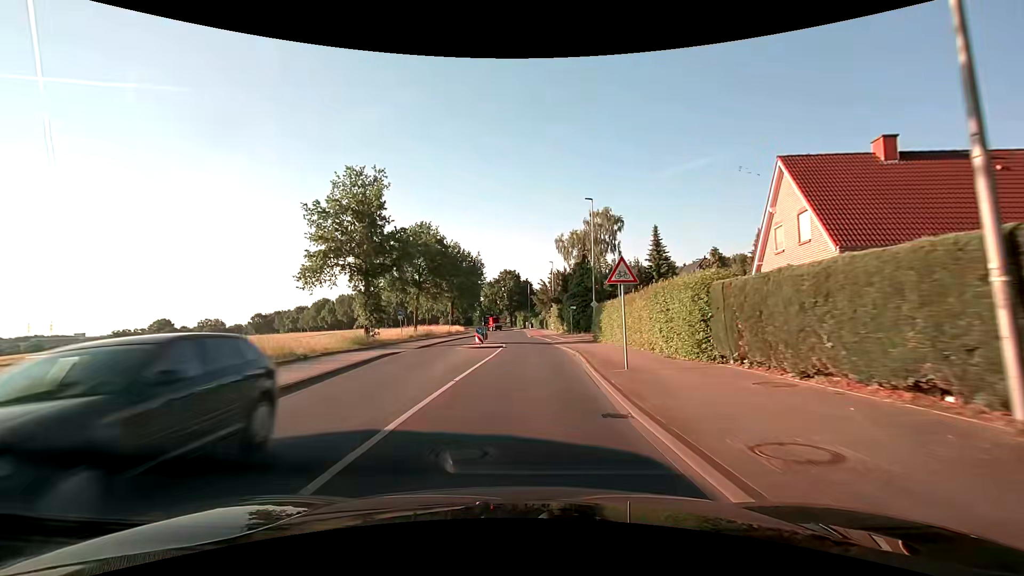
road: secondary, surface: asphalt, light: Day
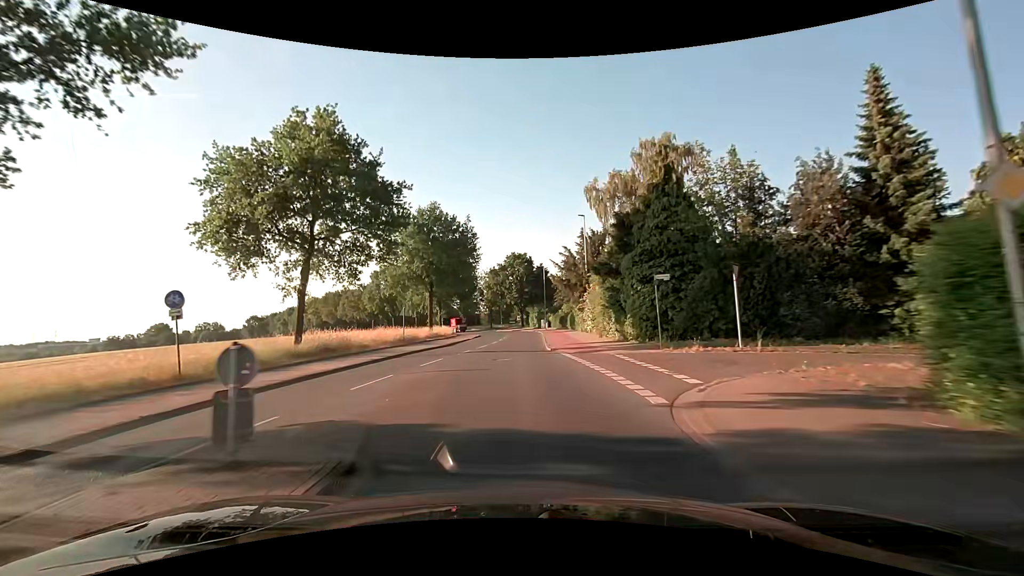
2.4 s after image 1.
(+0.2, +31.0) m; -2°
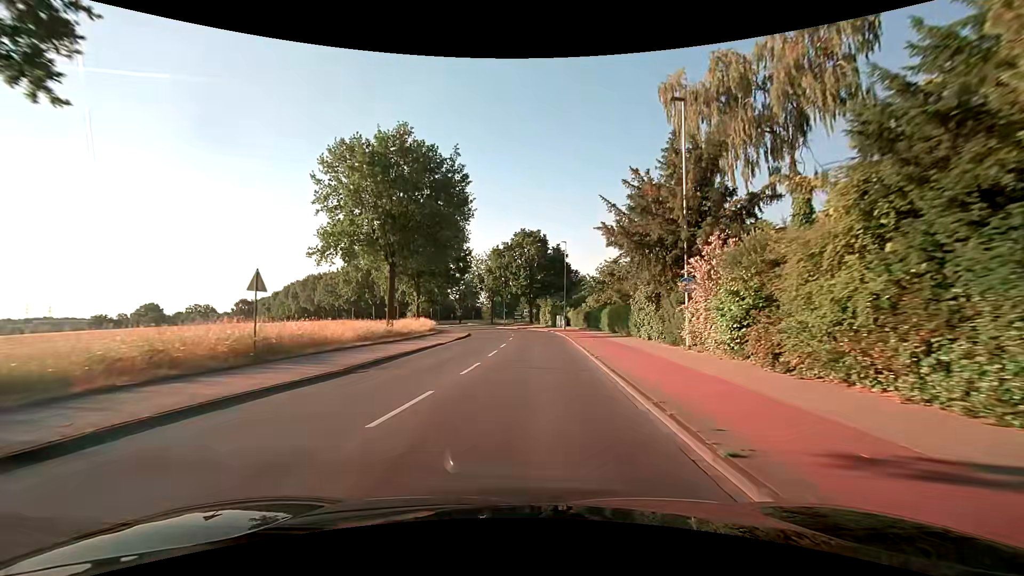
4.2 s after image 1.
(-0.6, +23.2) m; -1°
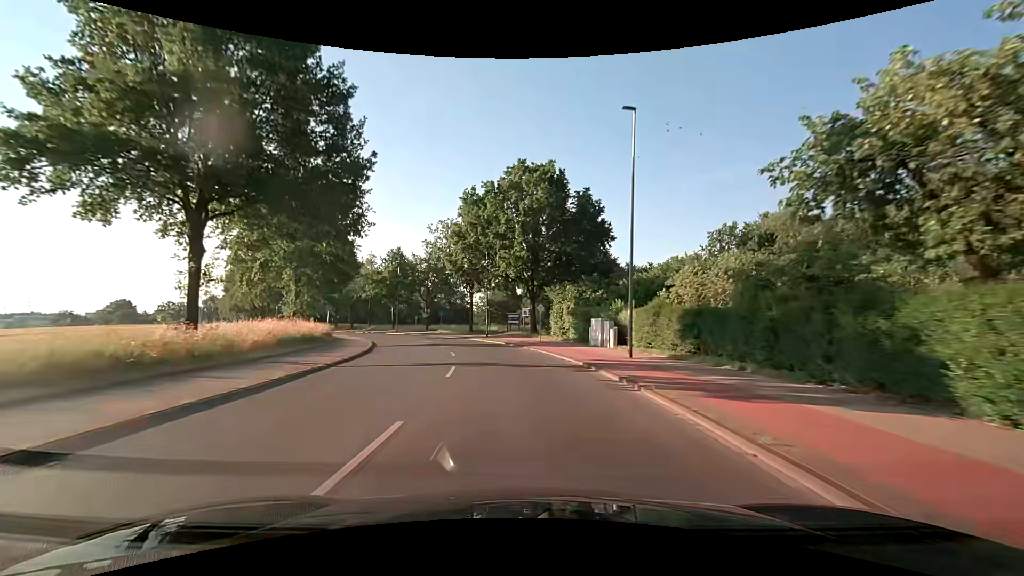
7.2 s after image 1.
(+1.0, +38.8) m; 0°
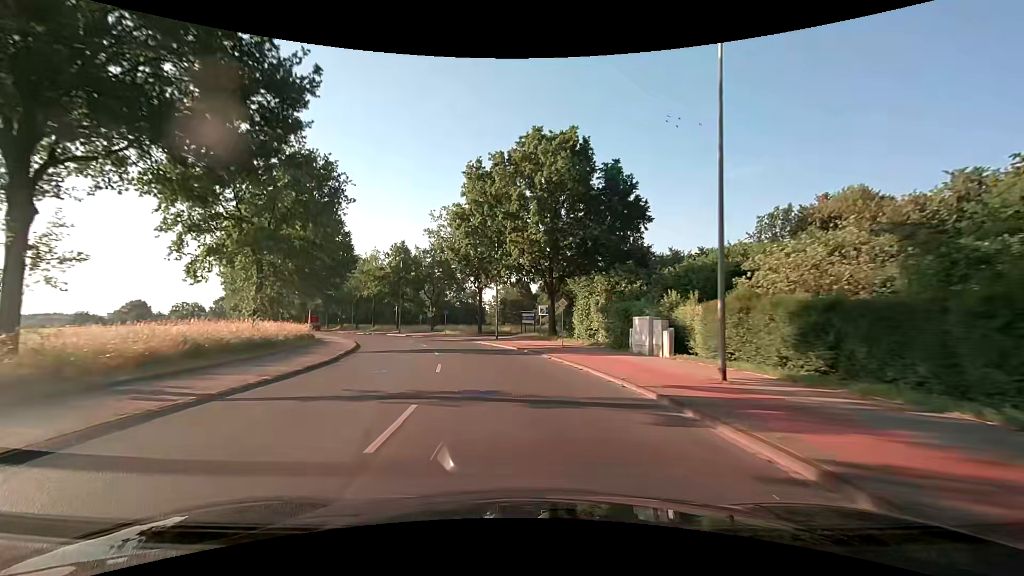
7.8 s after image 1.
(-0.1, +7.8) m; -1°
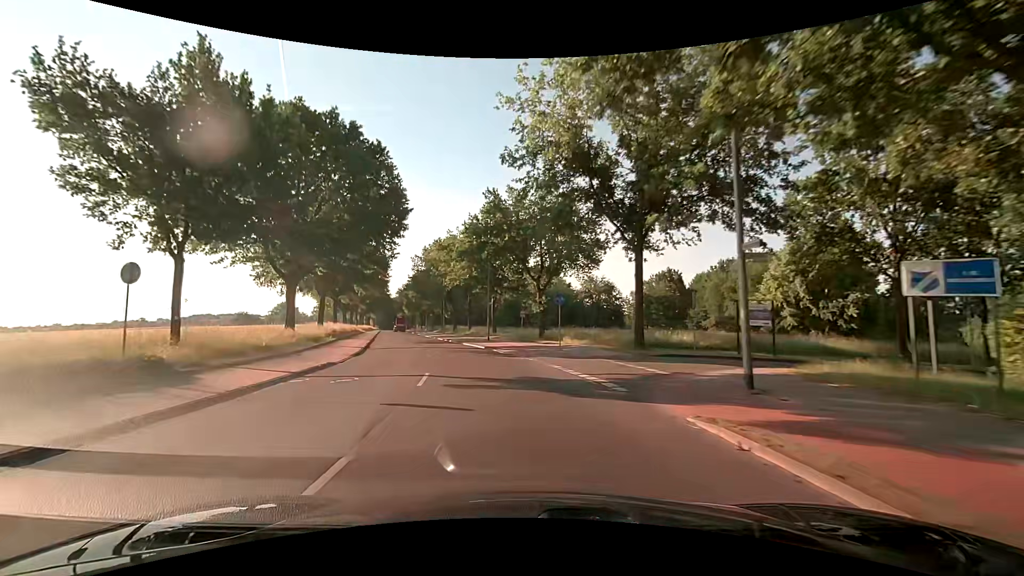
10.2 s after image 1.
(-3.5, +30.8) m; -14°
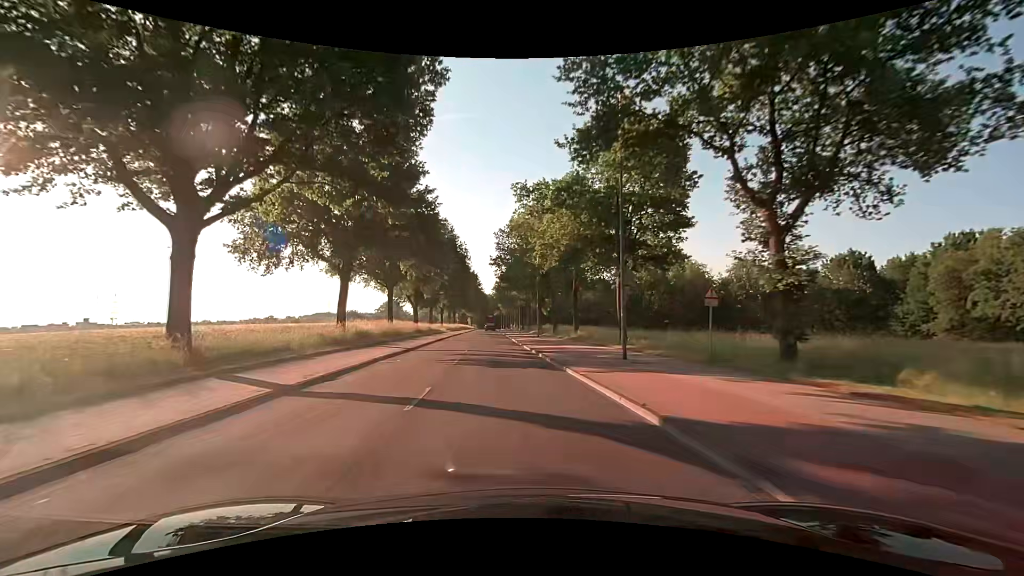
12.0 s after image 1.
(-2.4, +23.1) m; -11°
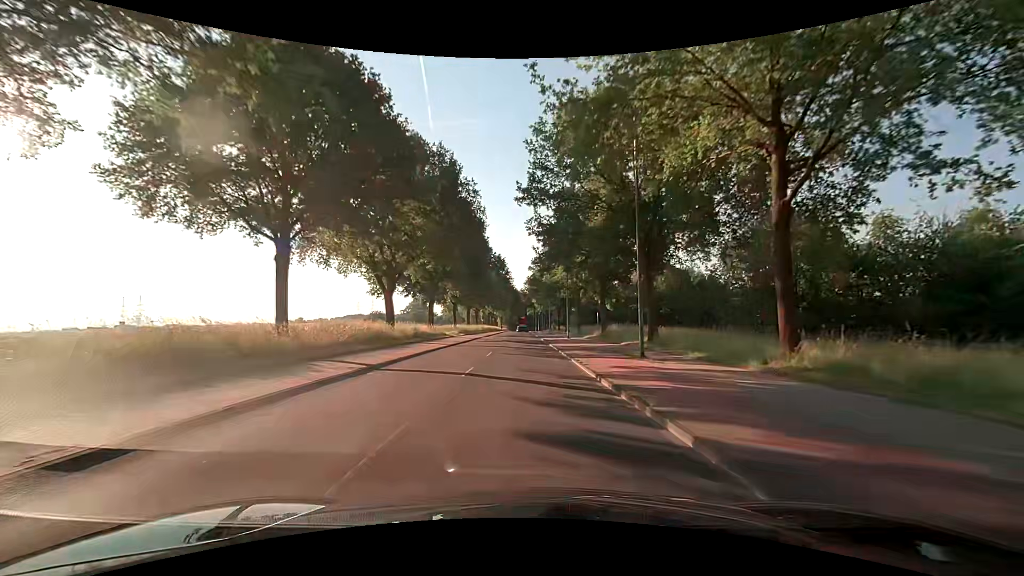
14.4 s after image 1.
(-2.0, +31.0) m; -5°
(0, +10) (0, +20) (0, +30) (0, +40) (0, +50) (0, +60) (0, +70) (0, +80) (0, +90) (0, +100) m
